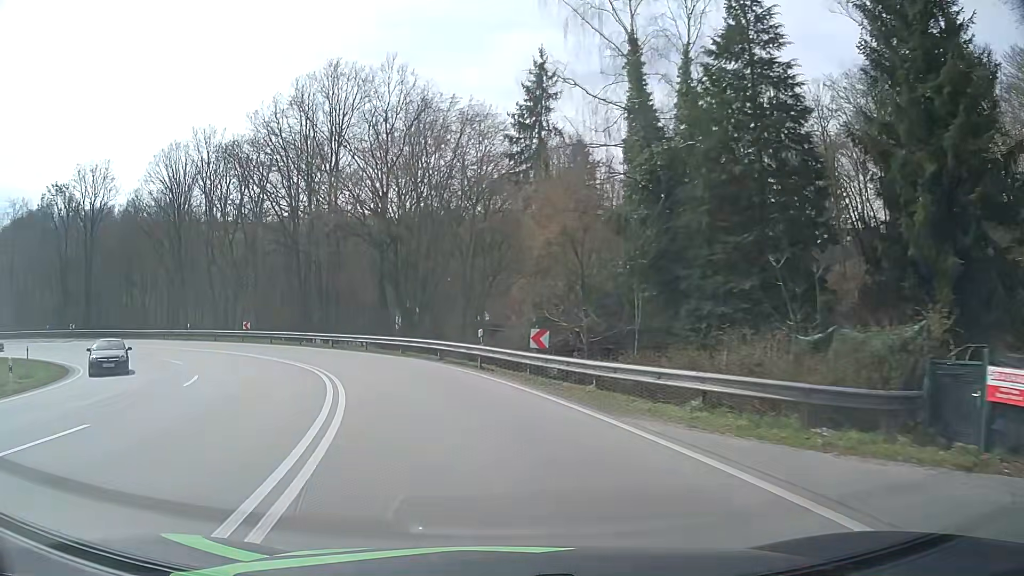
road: primary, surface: asphalt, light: Day
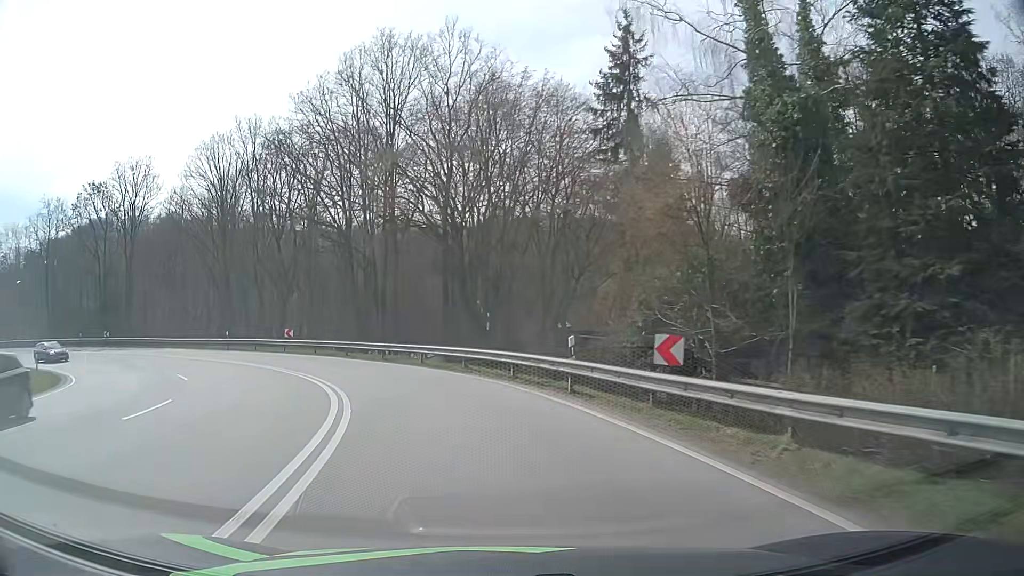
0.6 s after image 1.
(-0.4, +6.7) m; -6°
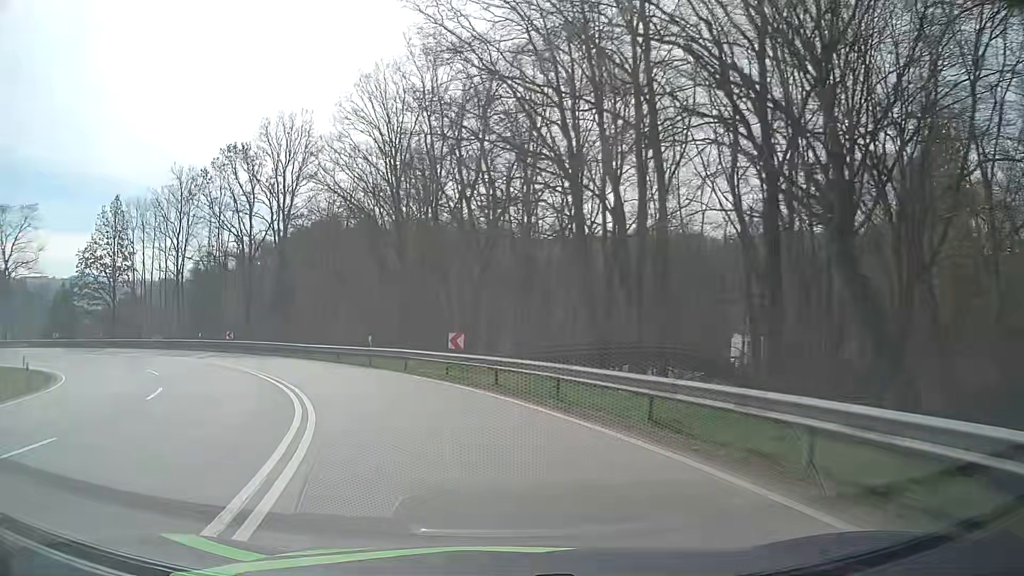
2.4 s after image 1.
(-3.5, +19.5) m; -21°
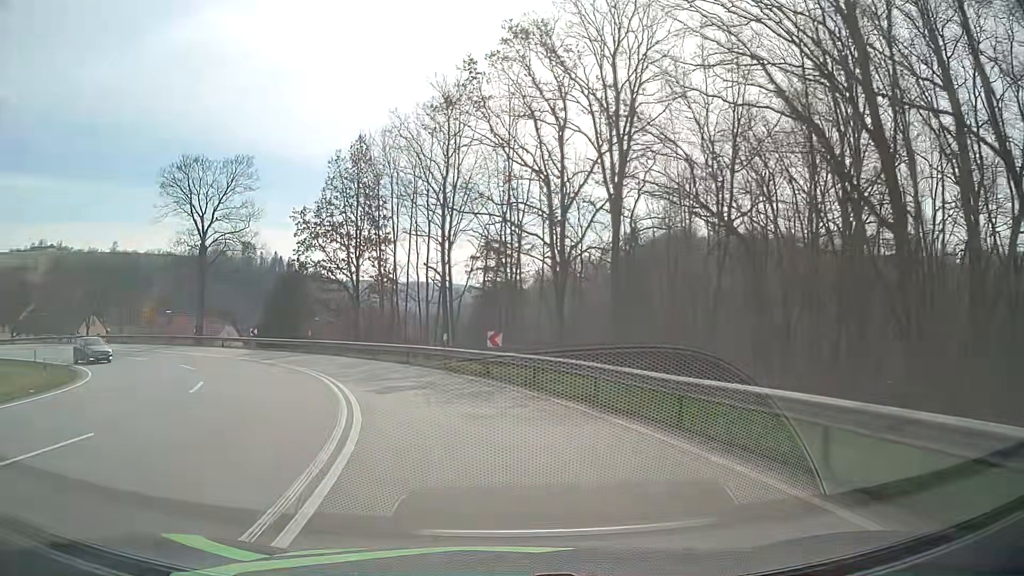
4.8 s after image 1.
(-7.1, +24.9) m; -30°
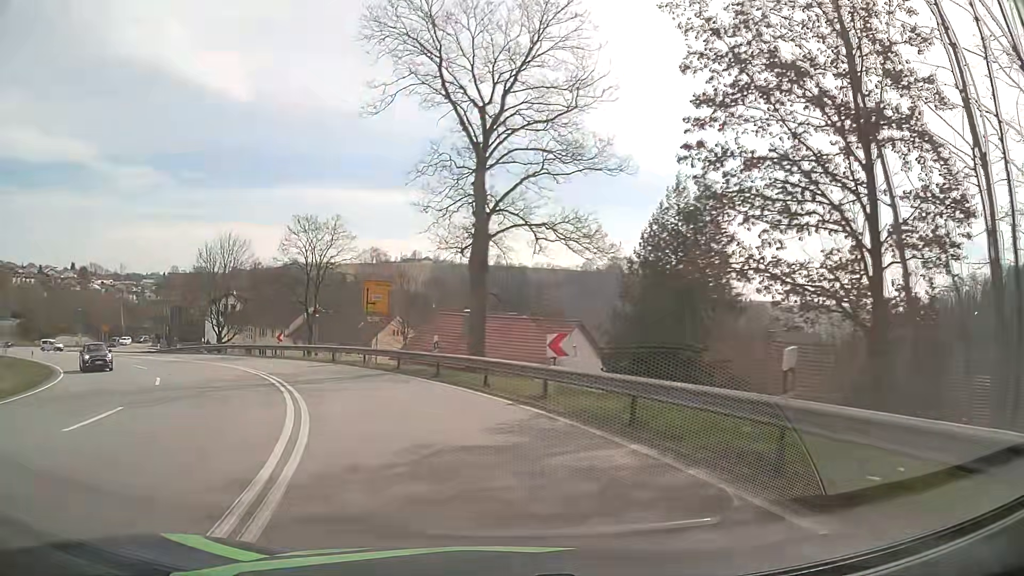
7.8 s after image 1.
(-9.6, +32.2) m; -34°
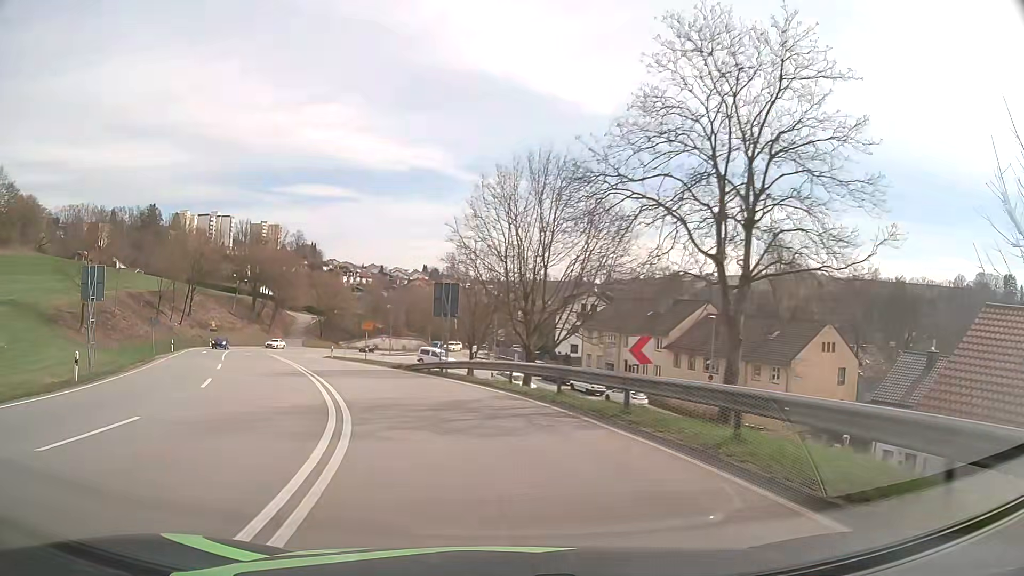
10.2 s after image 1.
(-8.4, +27.1) m; -32°
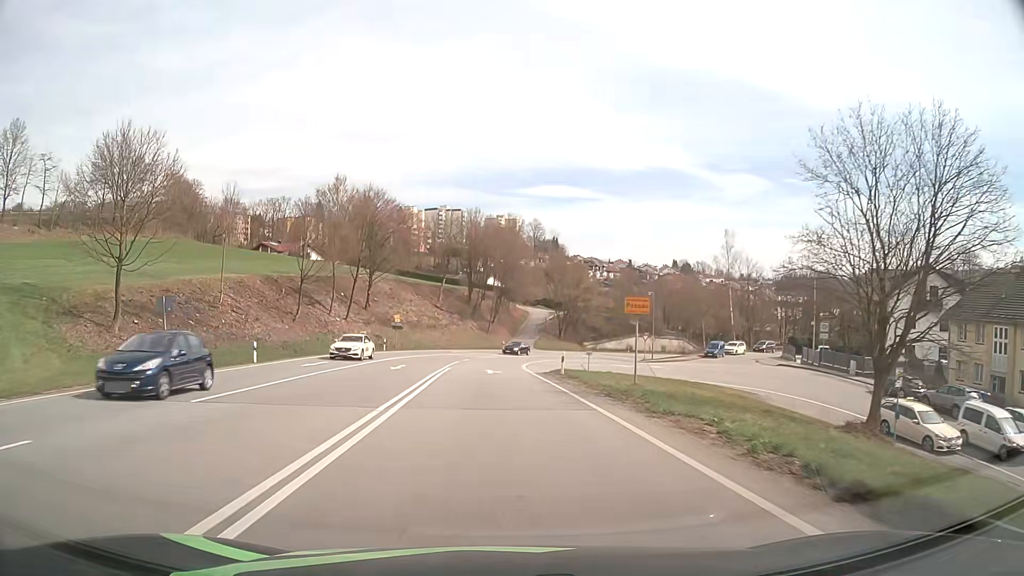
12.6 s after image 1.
(-6.4, +29.0) m; -21°
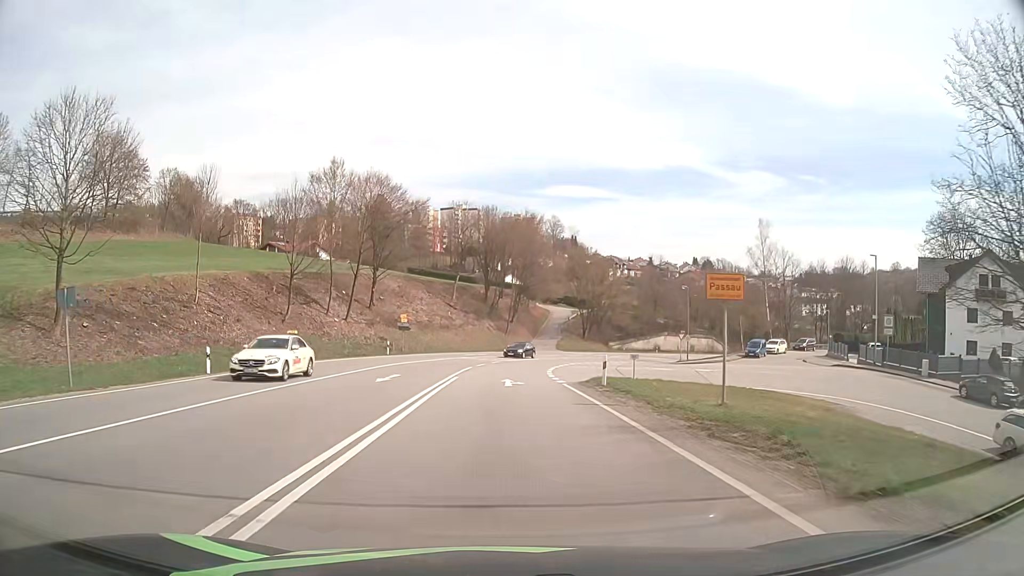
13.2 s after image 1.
(-0.1, +7.6) m; -2°
(0, +10) (0, +20) (0, +30) (+1, +40) (+2, +50) (+5, +59) (+9, +69) (+14, +77) (+20, +85) (+26, +93) m
